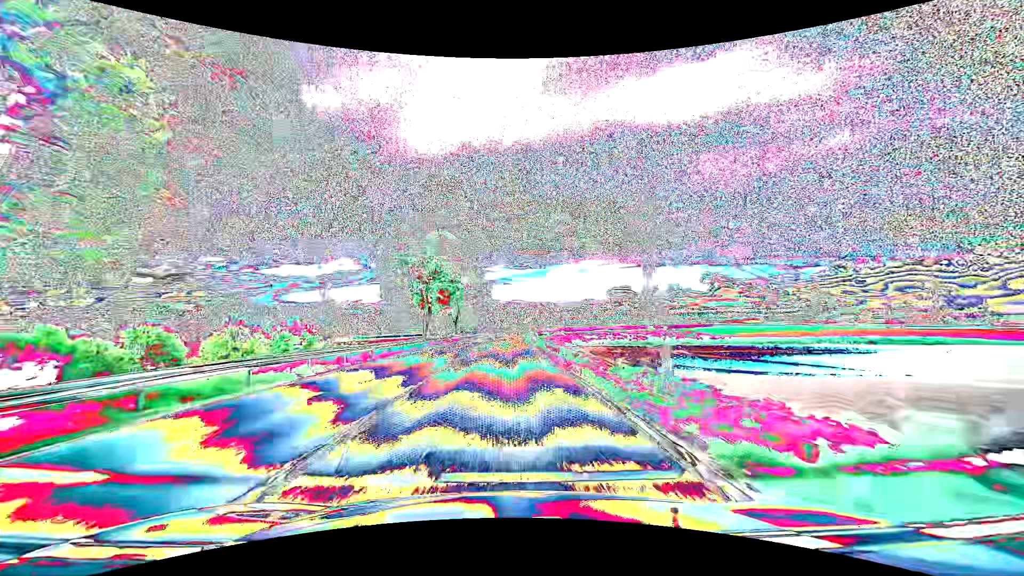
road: primary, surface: asphalt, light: Day
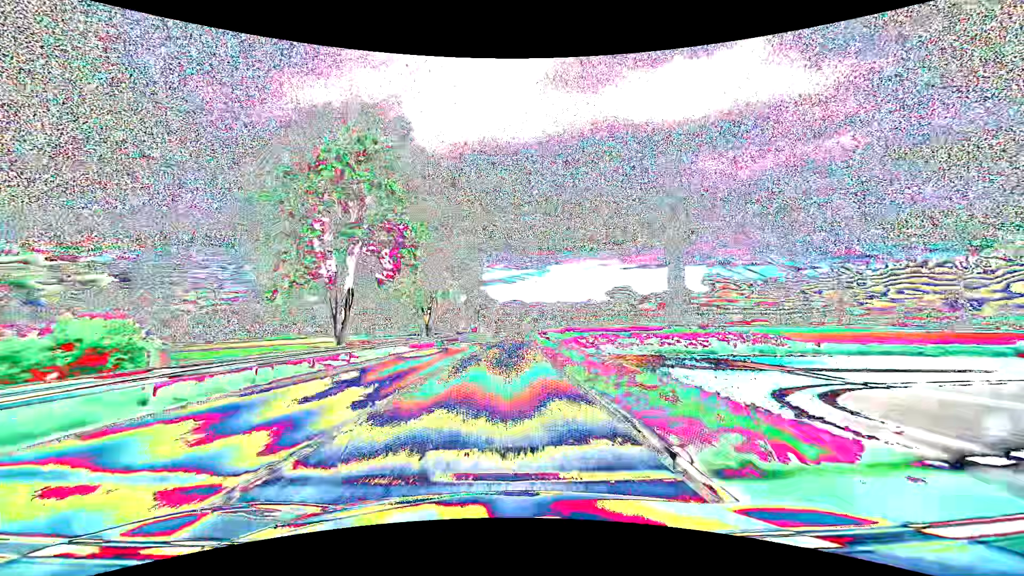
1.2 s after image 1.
(0.0, +31.7) m; 0°
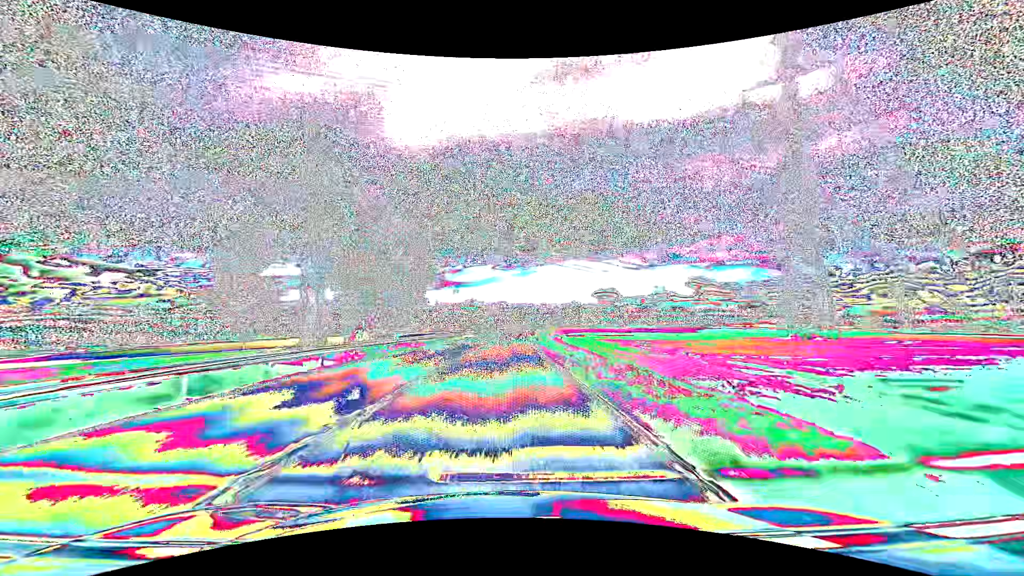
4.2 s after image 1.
(+1.2, +79.1) m; +2°
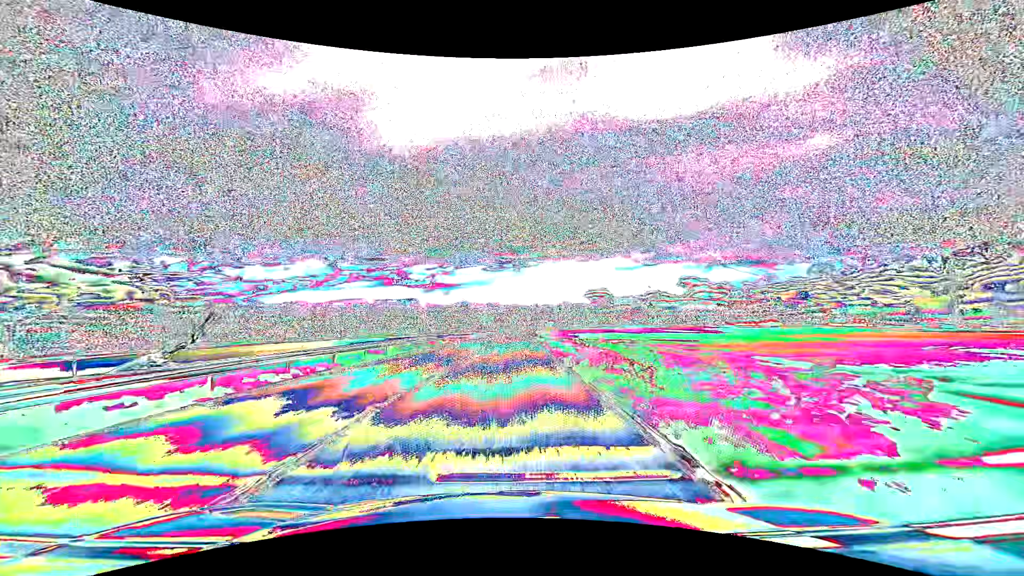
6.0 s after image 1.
(+0.4, +47.3) m; +1°
